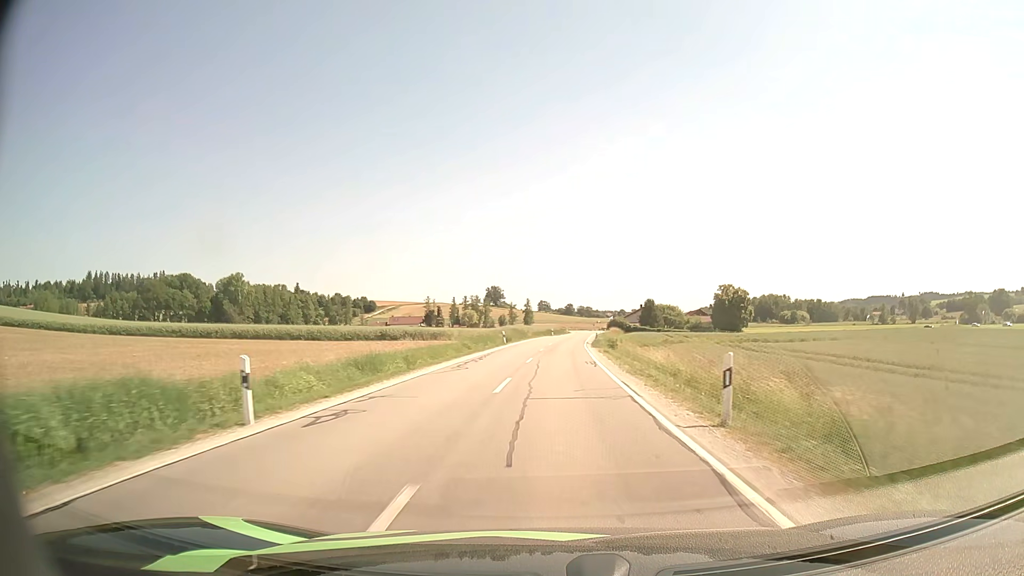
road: secondary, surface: asphalt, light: Day
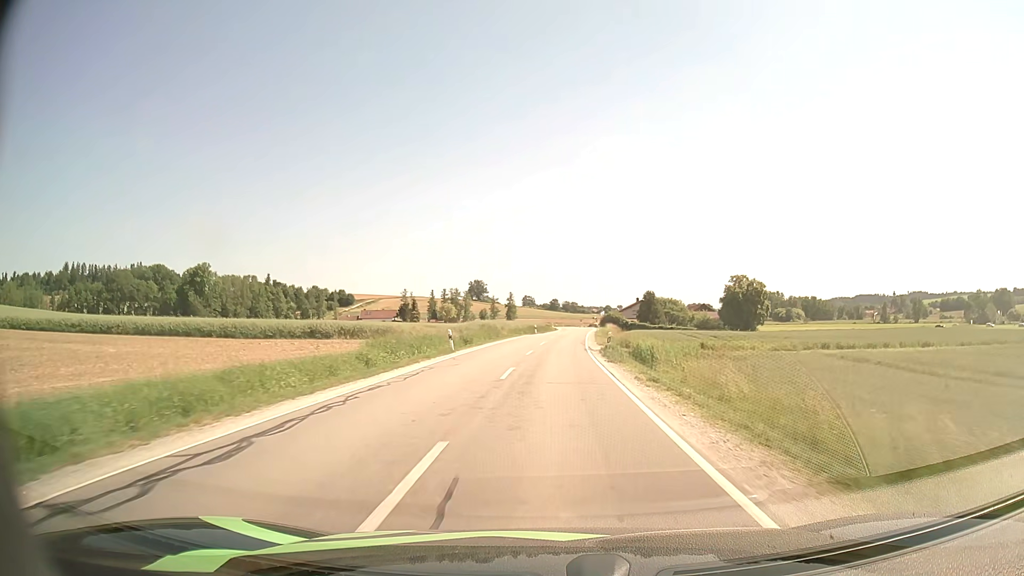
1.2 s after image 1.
(+0.3, +21.8) m; +1°
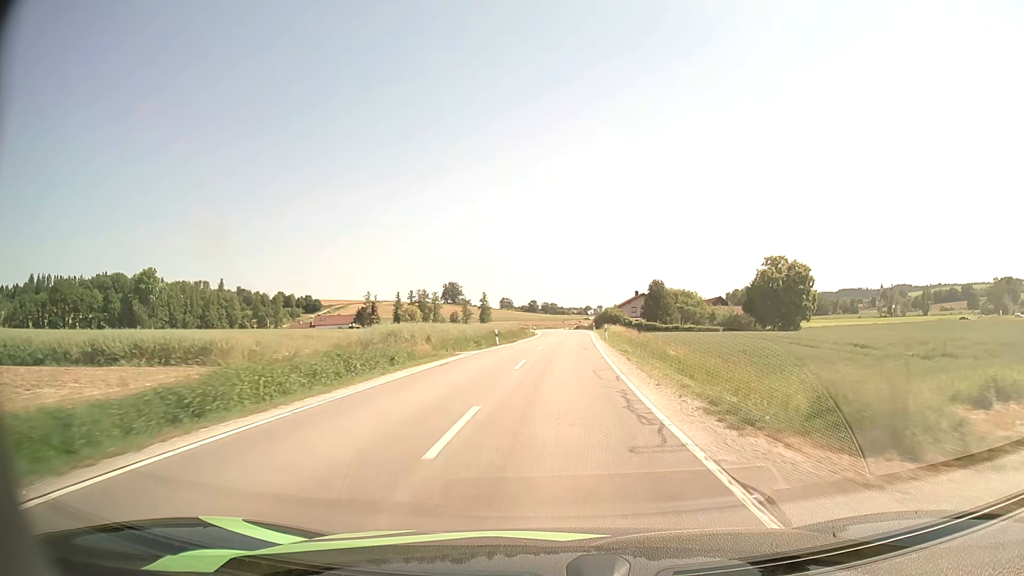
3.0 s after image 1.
(+0.5, +33.0) m; +2°
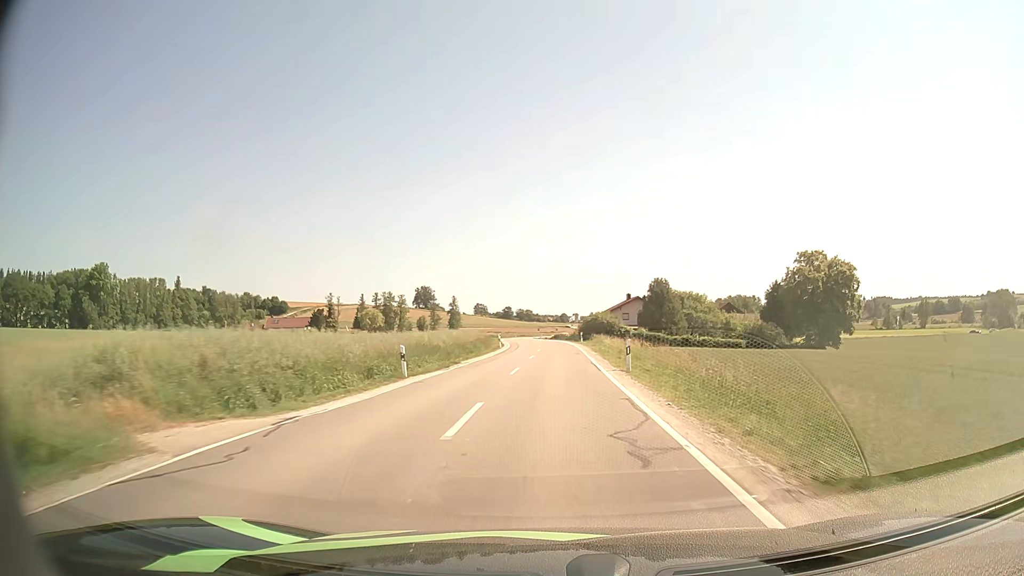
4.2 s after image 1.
(+0.3, +22.3) m; +2°
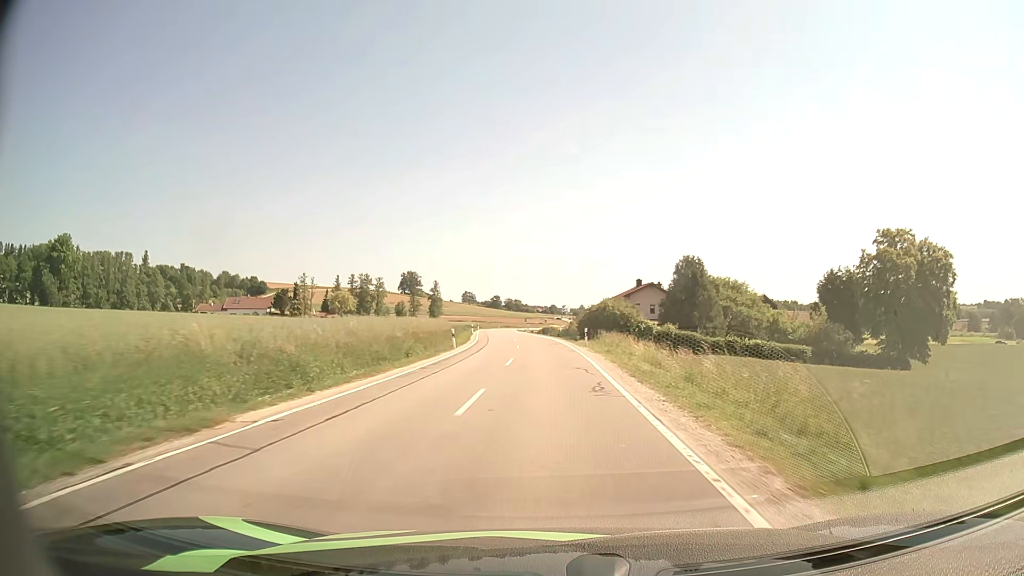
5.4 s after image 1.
(+0.3, +22.2) m; +1°
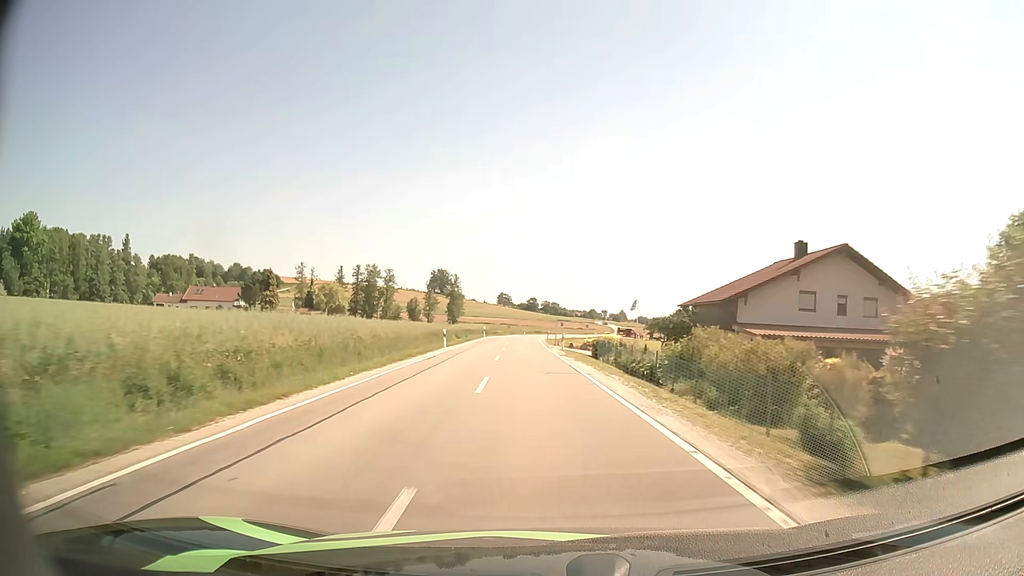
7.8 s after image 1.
(-0.9, +44.1) m; -3°
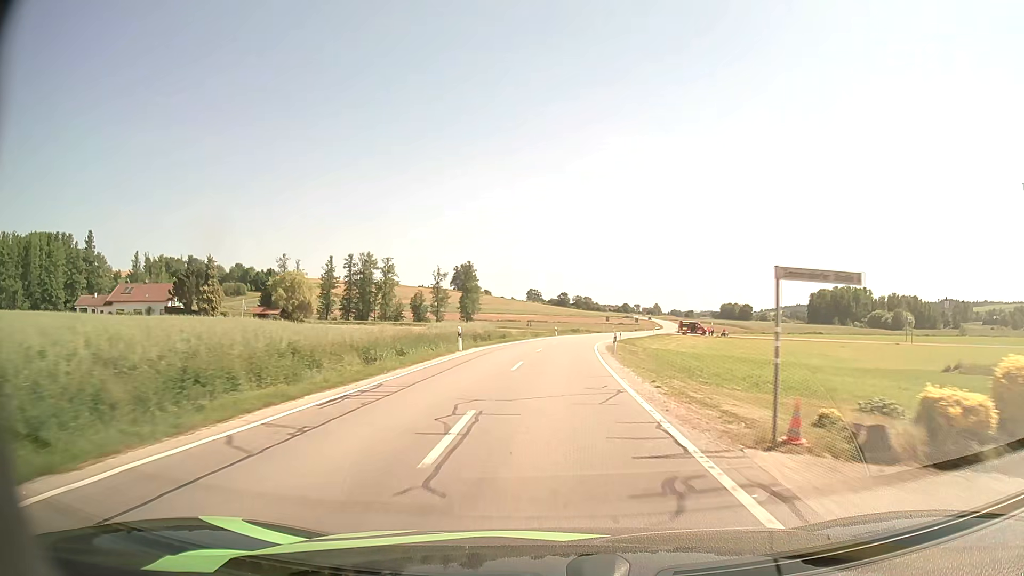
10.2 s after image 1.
(-1.5, +42.7) m; -3°
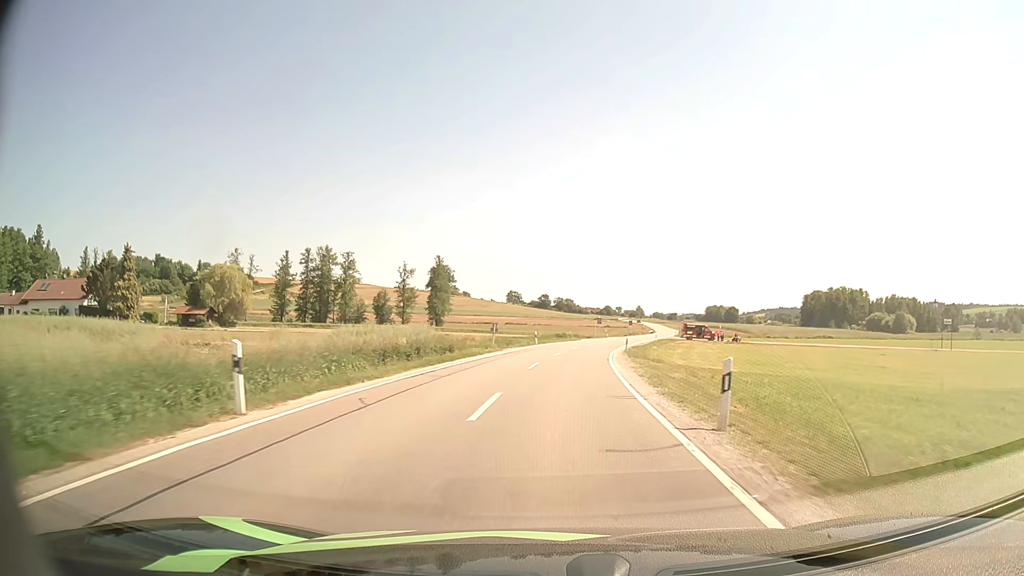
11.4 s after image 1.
(+0.3, +20.9) m; +2°
(0, +10) (0, +20) (+1, +30) (+2, +40) (+4, +50) (+5, +60) (+7, +69) (+9, +79) (+12, +89) (+14, +99) m
